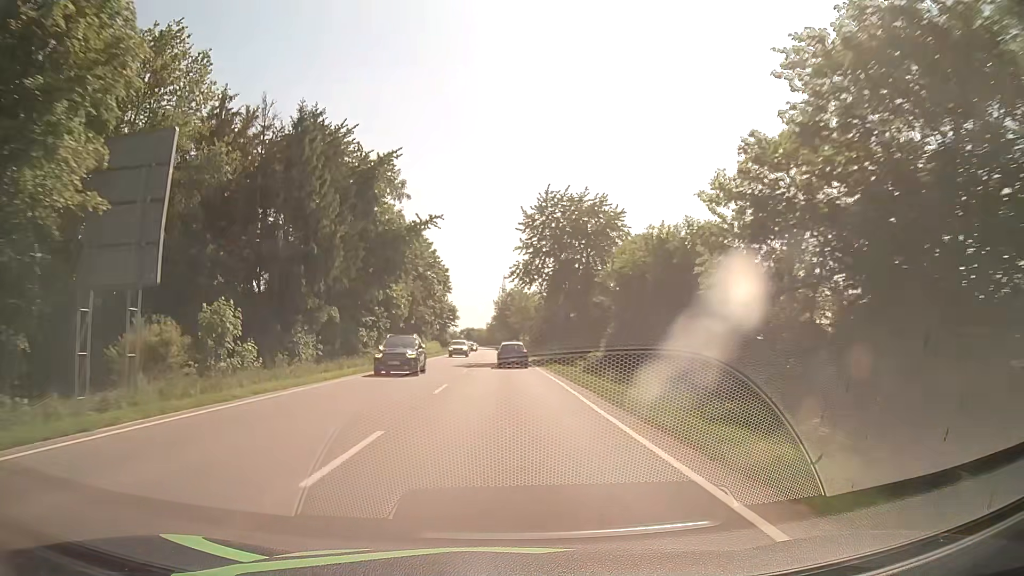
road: primary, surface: asphalt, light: Day
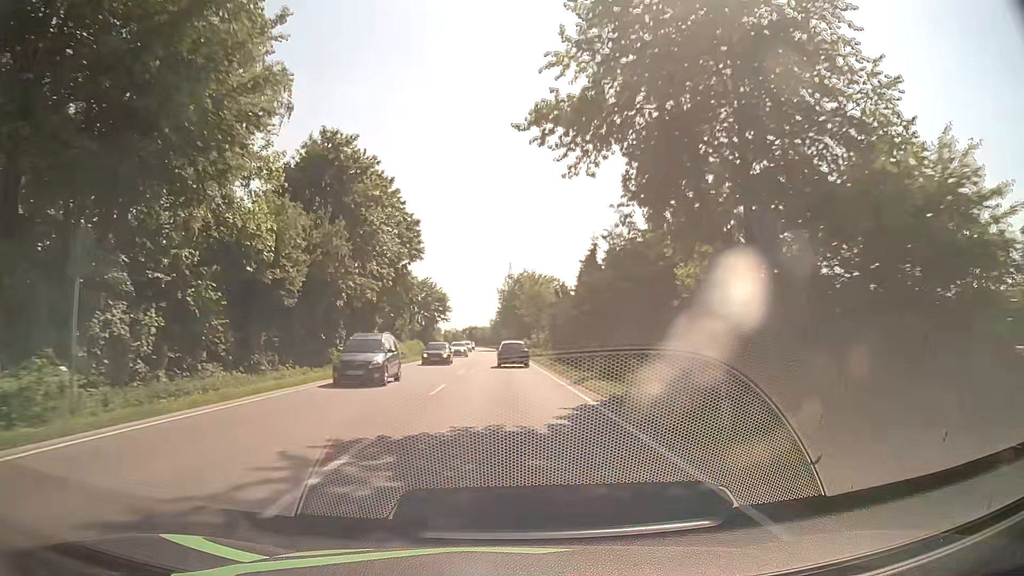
(-0.1, +36.8) m; -1°
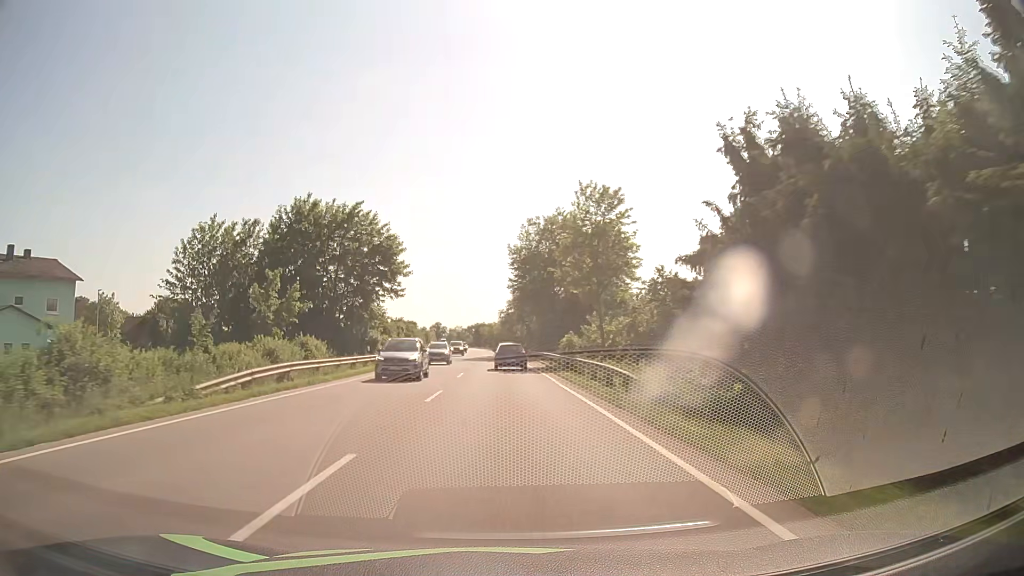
(-0.5, +60.2) m; -1°
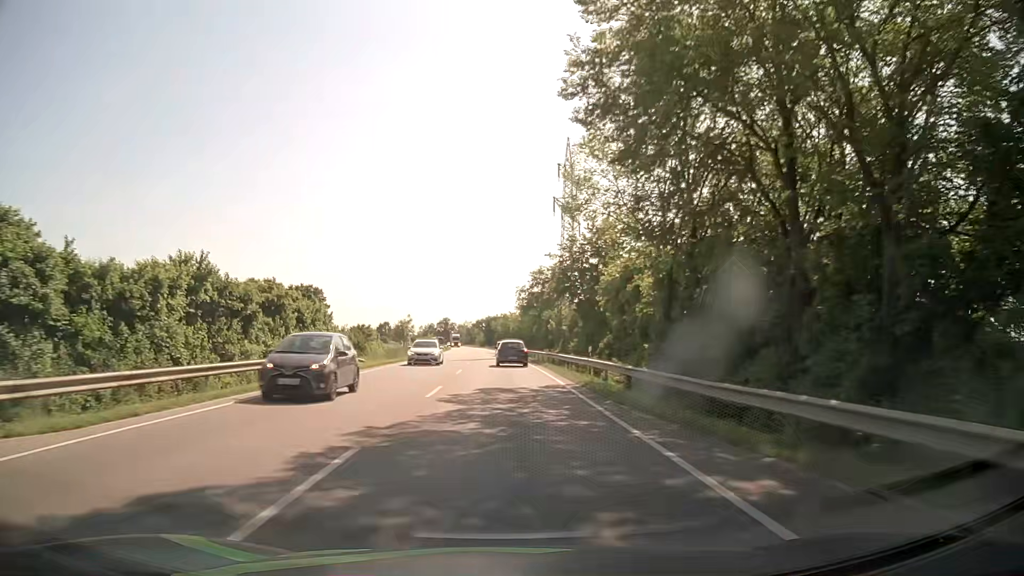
(-0.6, +59.3) m; -1°
(0, +10) (0, +20) (0, +30) (0, +40) (-1, +50) (-1, +60) (-1, +70) (-2, +80) (-2, +90) (-3, +100) m
